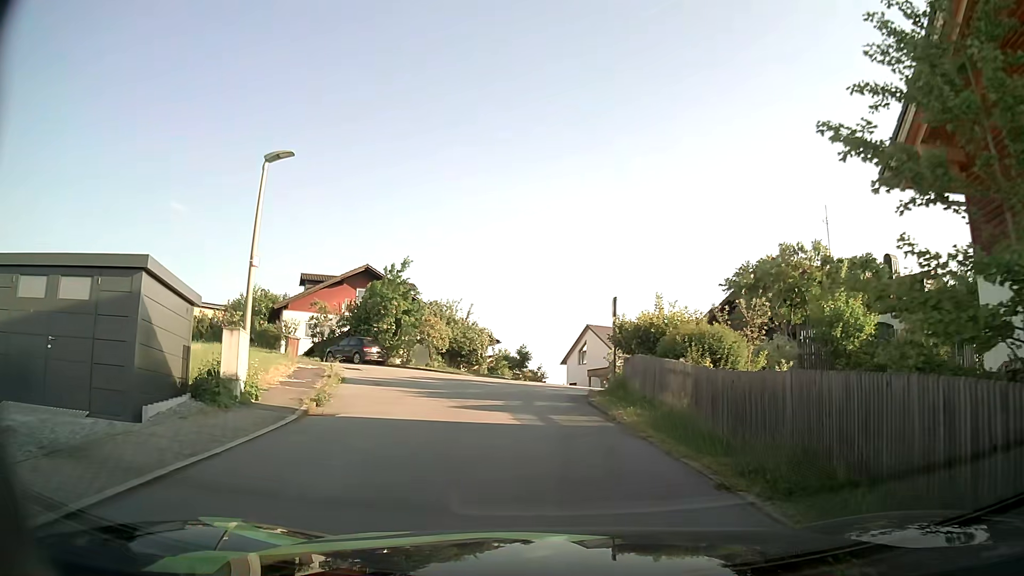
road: residential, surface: asphalt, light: Day
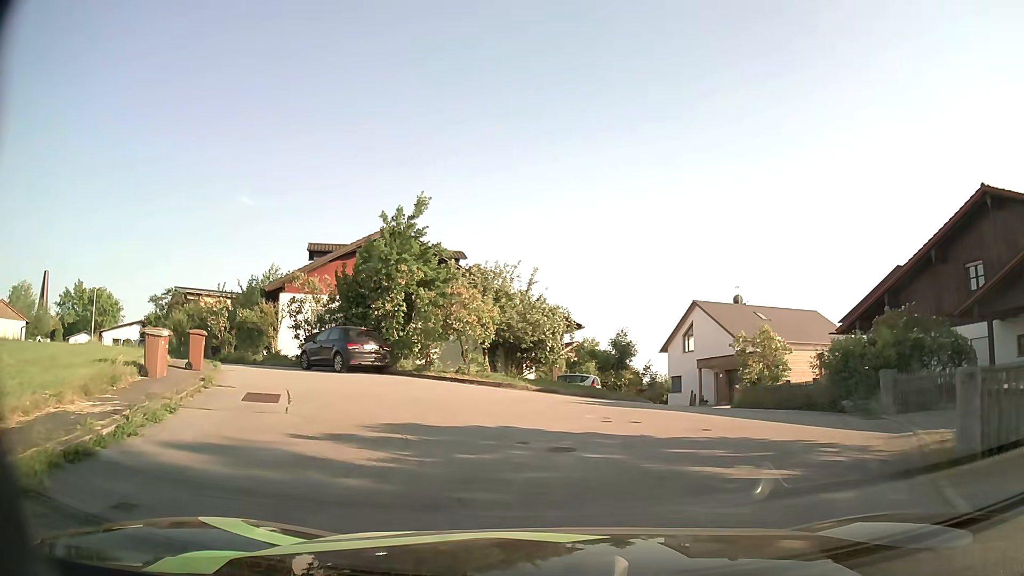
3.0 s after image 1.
(-1.0, +14.5) m; -8°
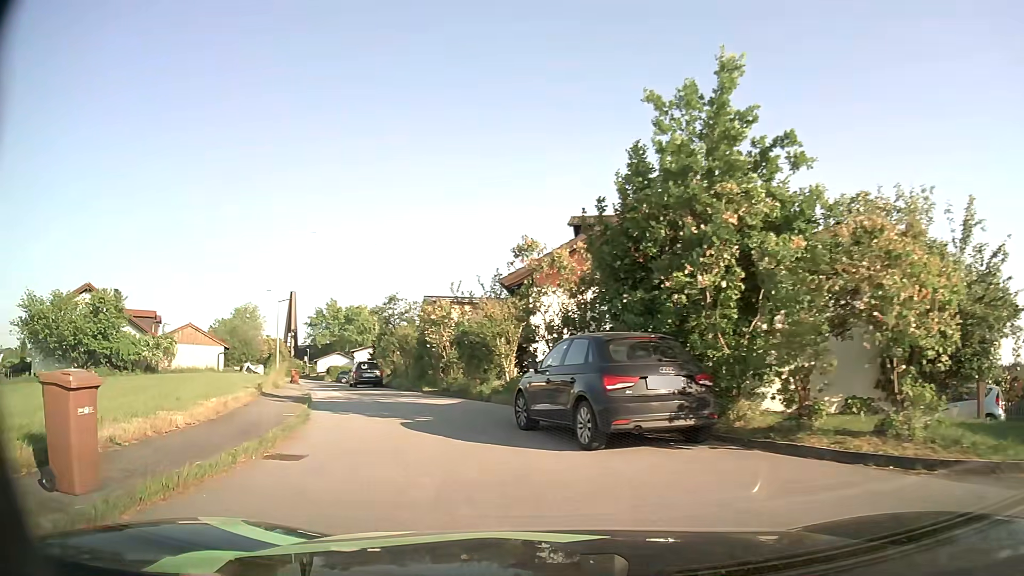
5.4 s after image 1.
(-2.1, +12.2) m; -24°
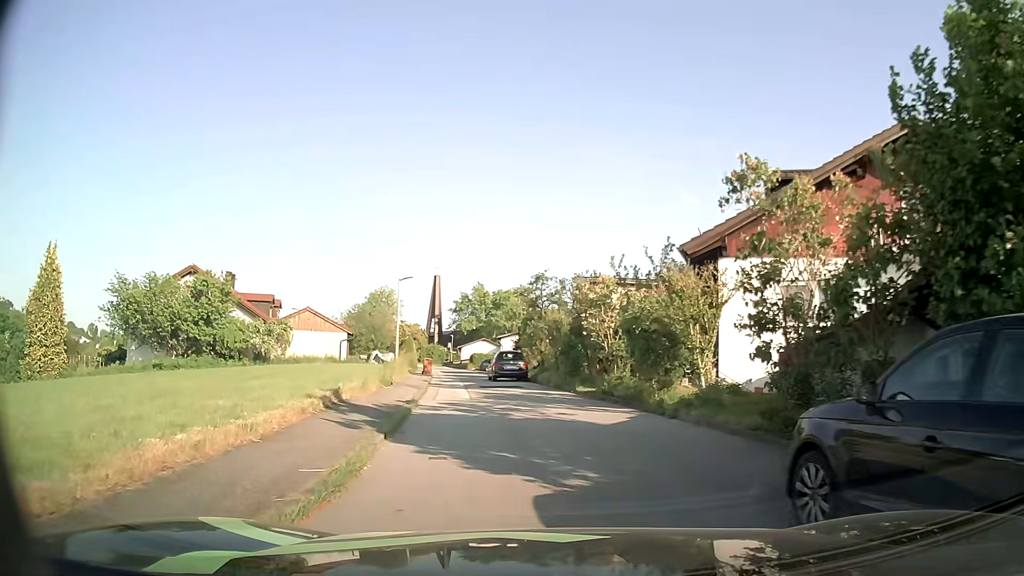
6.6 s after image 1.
(-0.9, +6.1) m; -14°
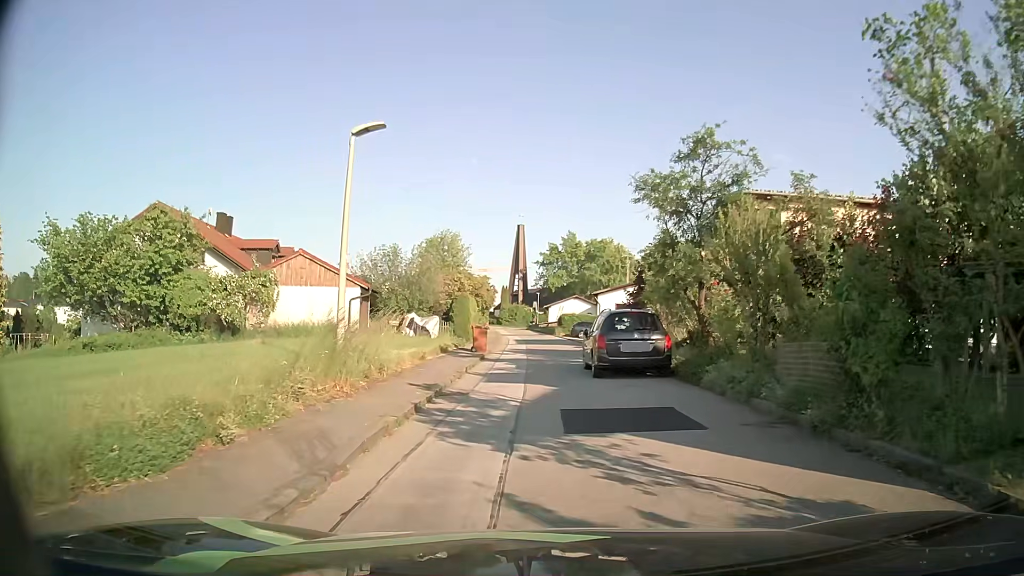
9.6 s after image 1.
(-1.4, +18.2) m; -8°
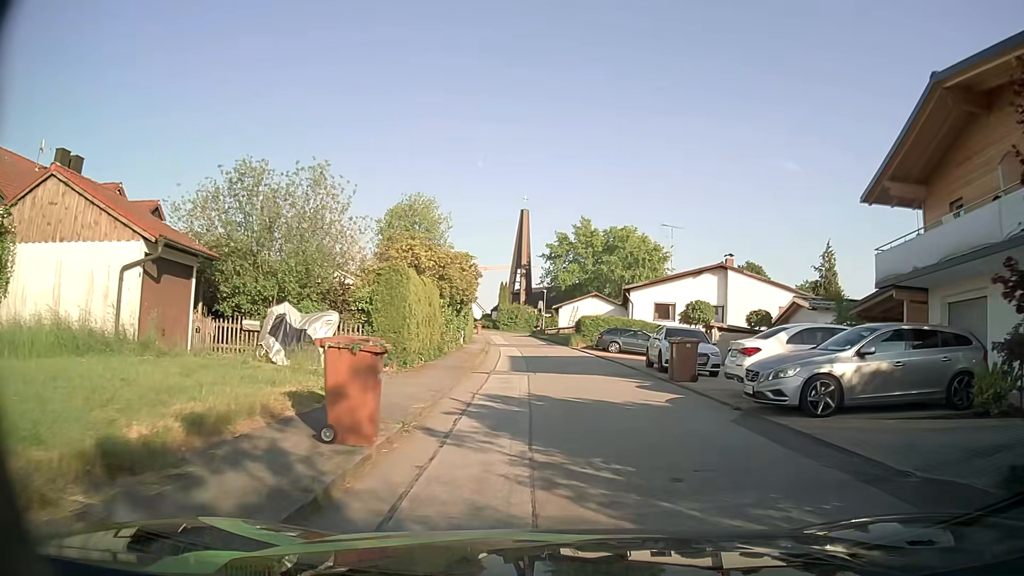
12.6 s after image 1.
(-0.7, +19.5) m; 0°
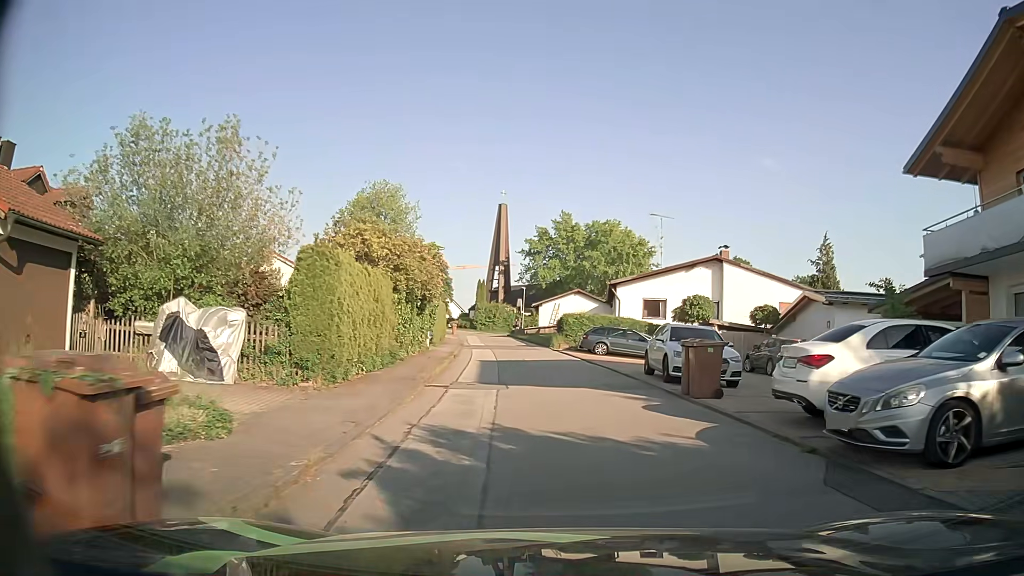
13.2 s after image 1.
(0.0, +4.2) m; +1°
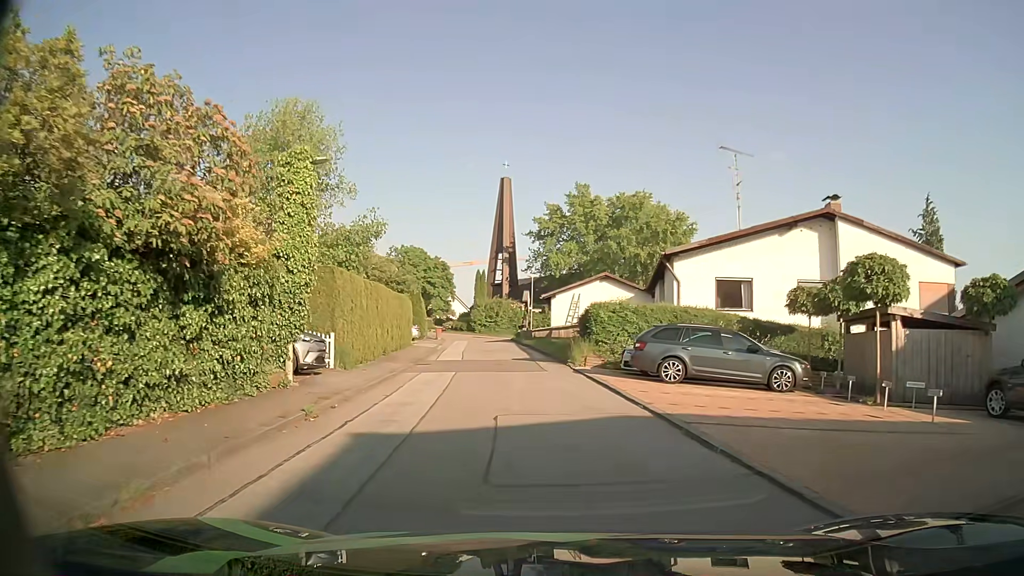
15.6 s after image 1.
(+0.3, +17.0) m; -1°
(0, +10) (-1, +20) (-2, +30) (-3, +40) (-4, +50) (-6, +60) (-11, +68) (-17, +76) (-24, +83) (-31, +91) m
